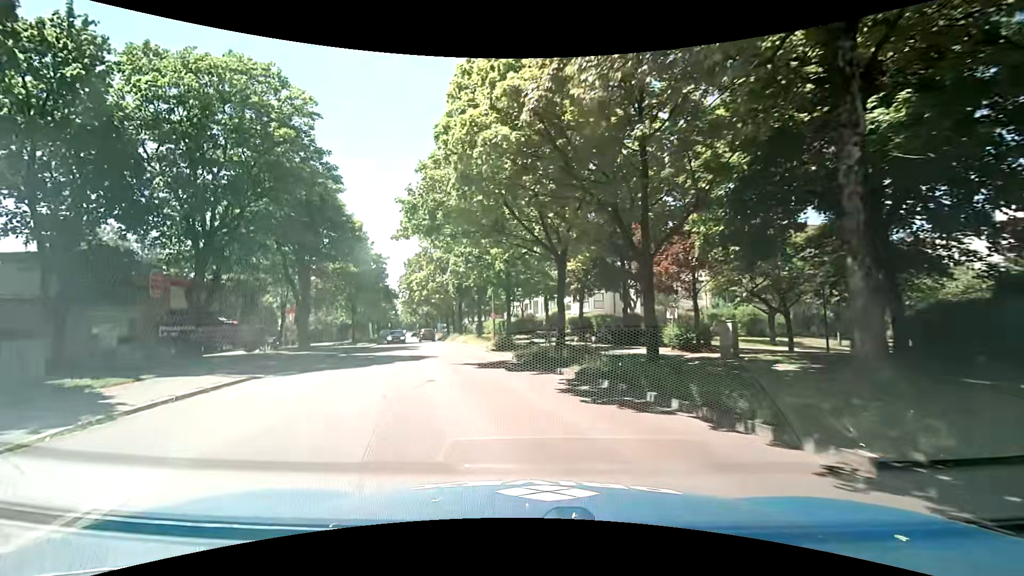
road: tertiary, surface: asphalt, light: Day
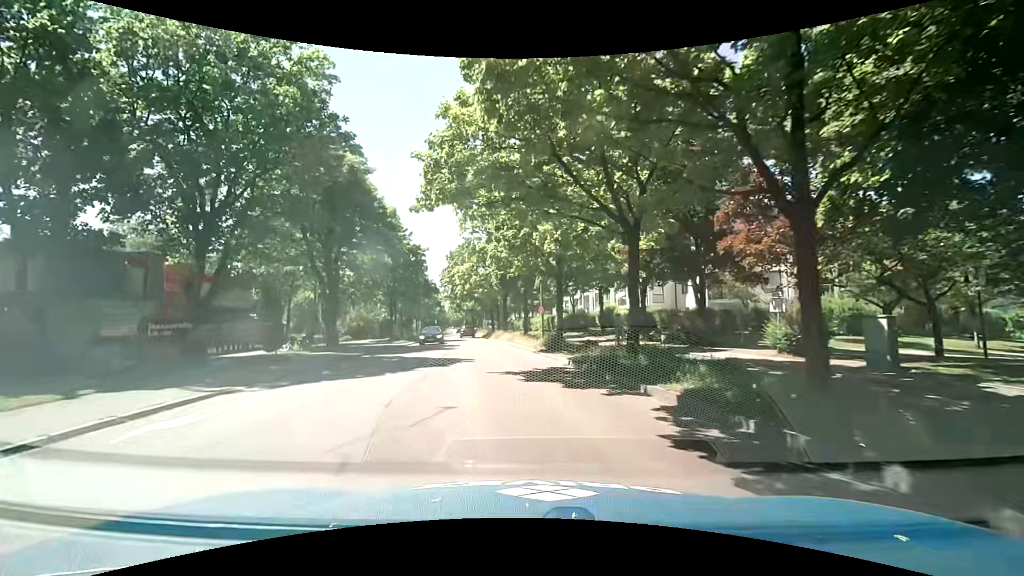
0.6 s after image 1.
(-0.3, +4.9) m; -7°
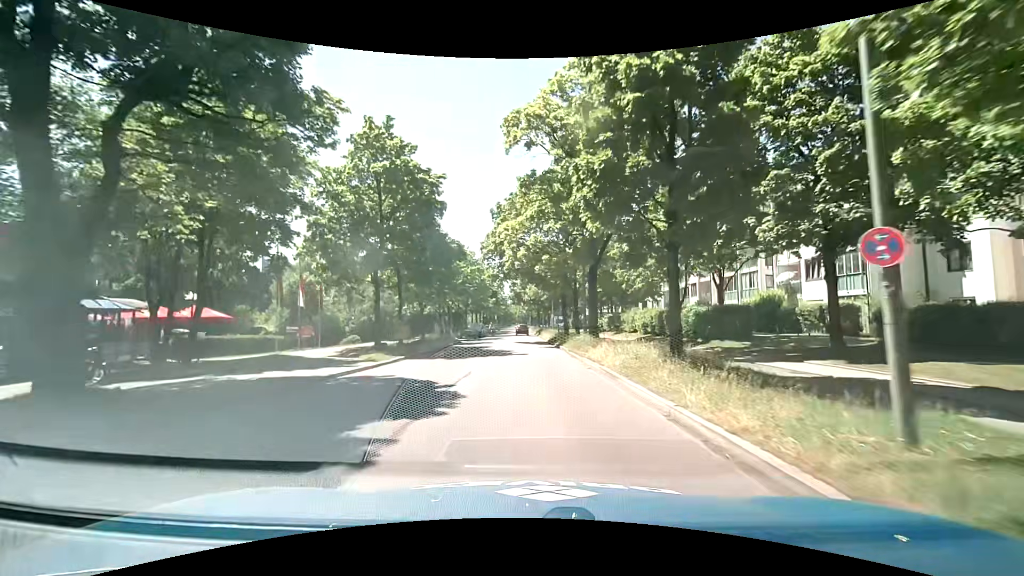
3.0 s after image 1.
(-1.7, +25.0) m; -7°
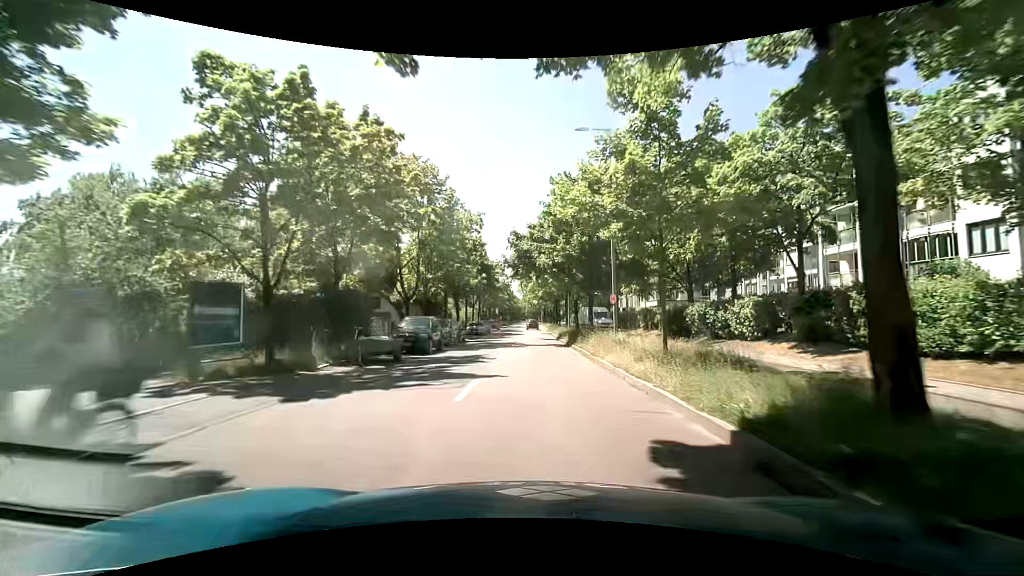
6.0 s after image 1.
(-0.6, +36.1) m; -1°
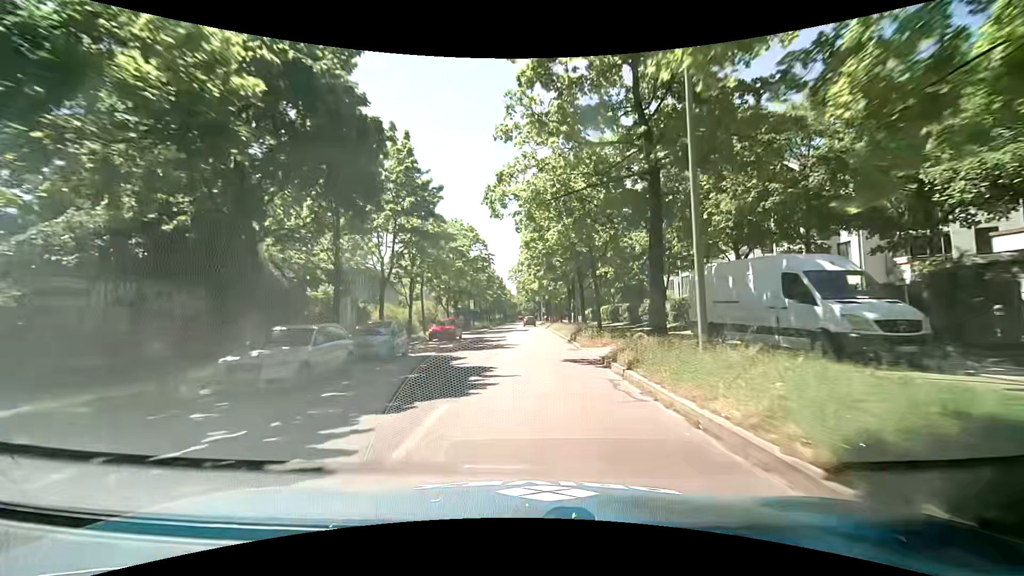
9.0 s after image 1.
(+0.2, +40.7) m; 0°
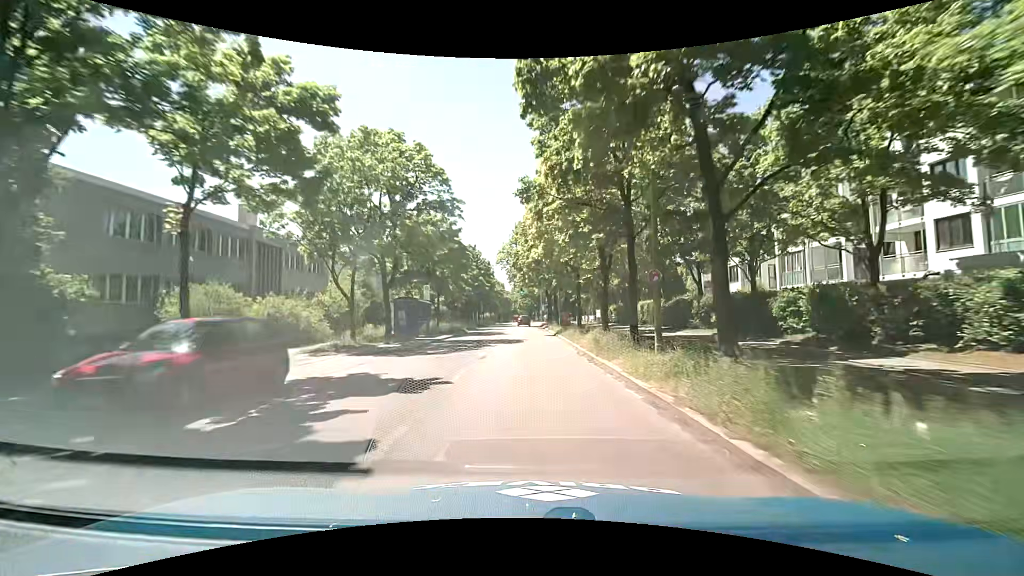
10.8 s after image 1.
(+0.1, +25.9) m; +1°
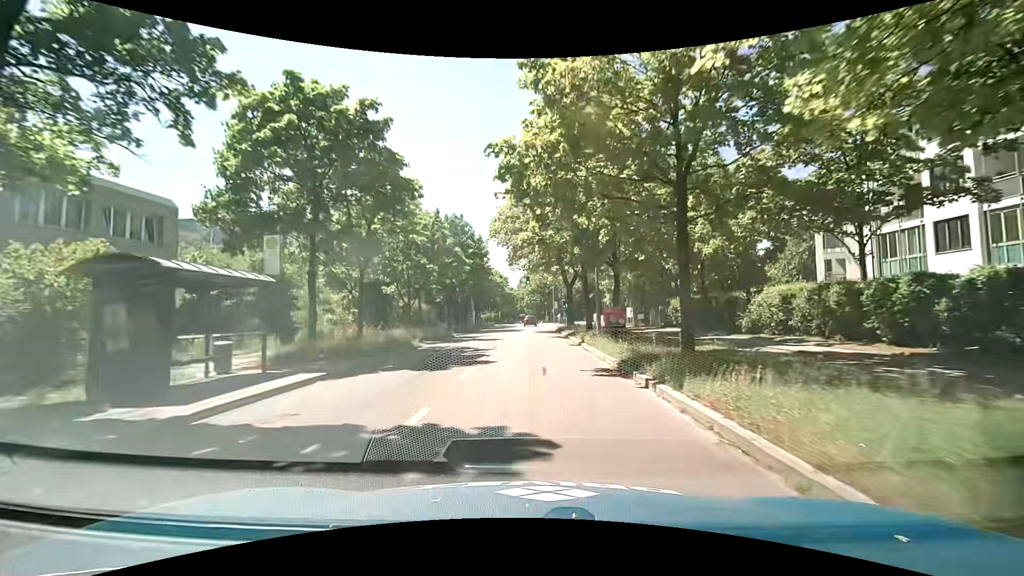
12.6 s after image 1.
(-0.5, +22.6) m; -2°
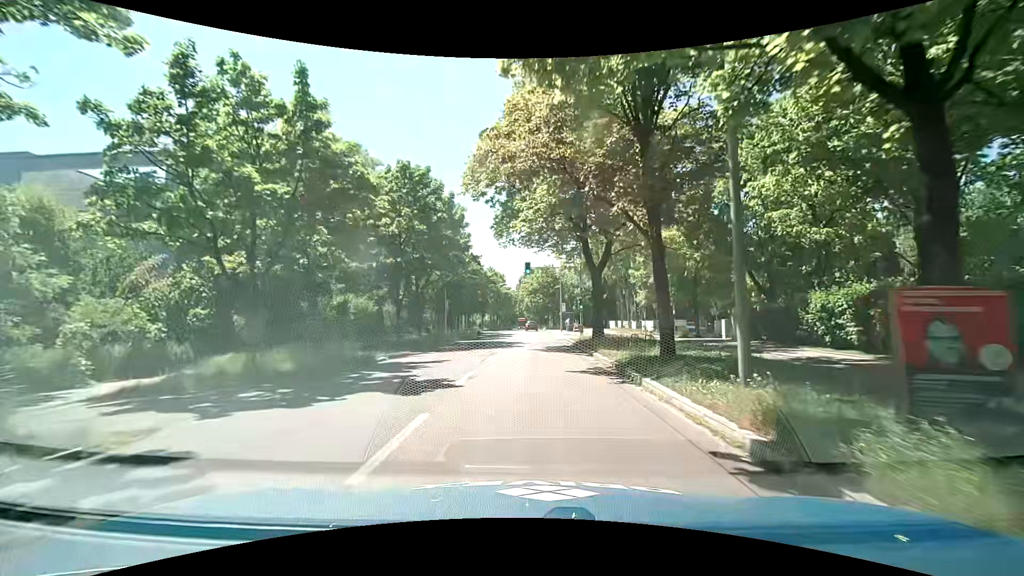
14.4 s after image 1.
(0.0, +18.1) m; 0°
(0, +10) (0, +20) (0, +30) (+1, +40) (+1, +50) (+1, +60) (+1, +70) (+1, +80) (+1, +90) (+2, +100) m
